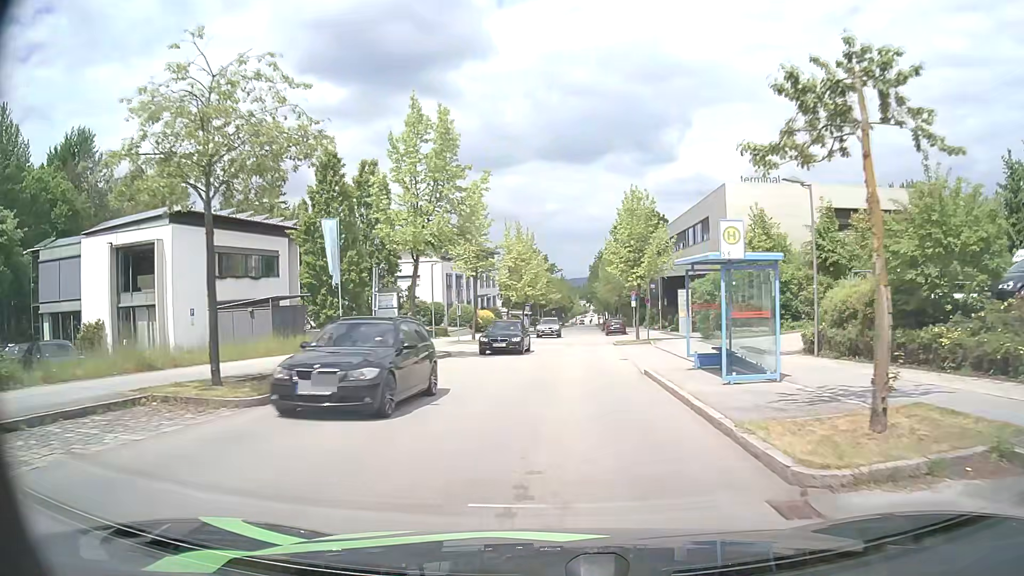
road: residential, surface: asphalt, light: Day
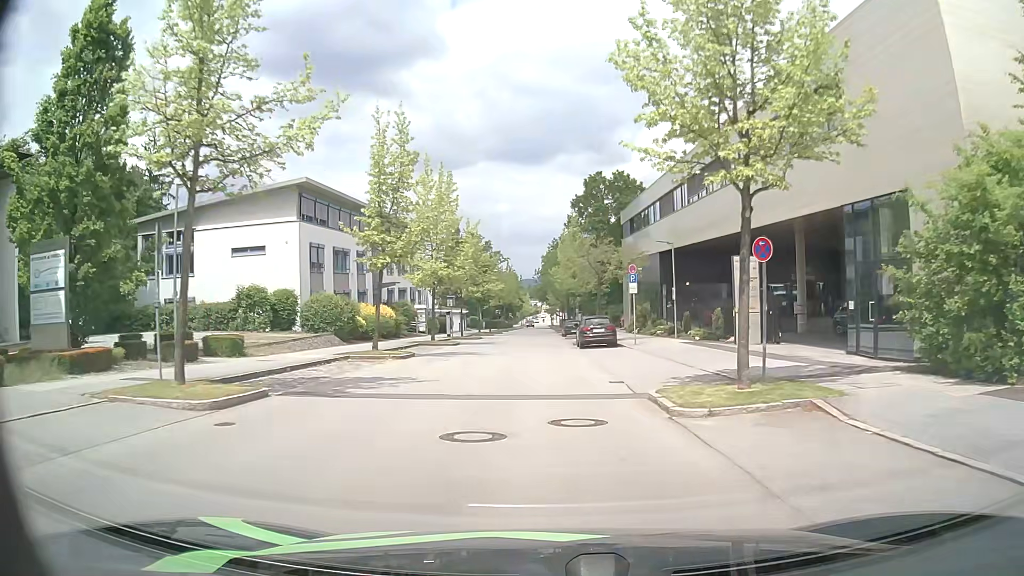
(+1.1, +28.3) m; +4°
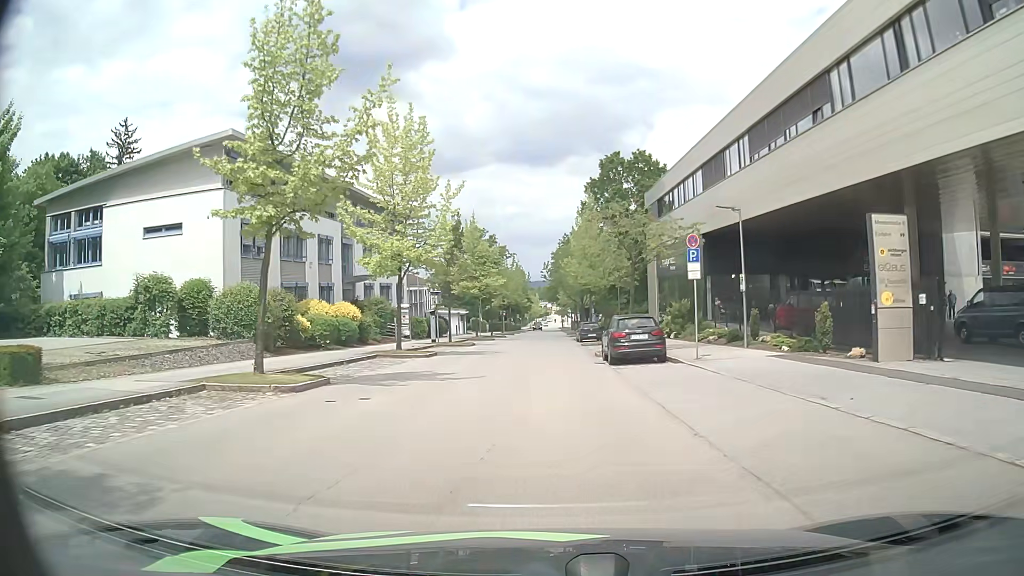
(-0.1, +11.3) m; -2°
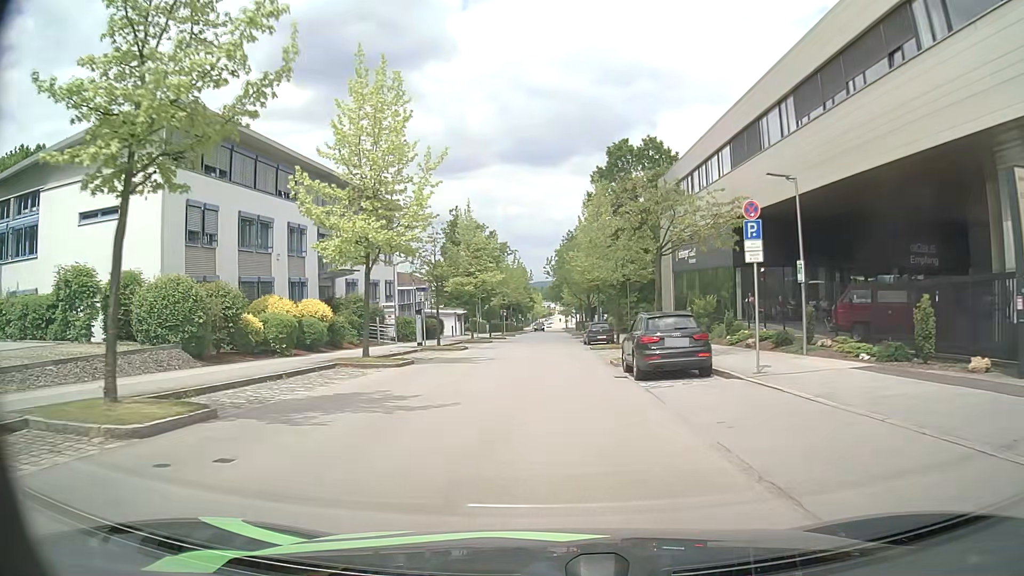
(+0.1, +5.6) m; +1°
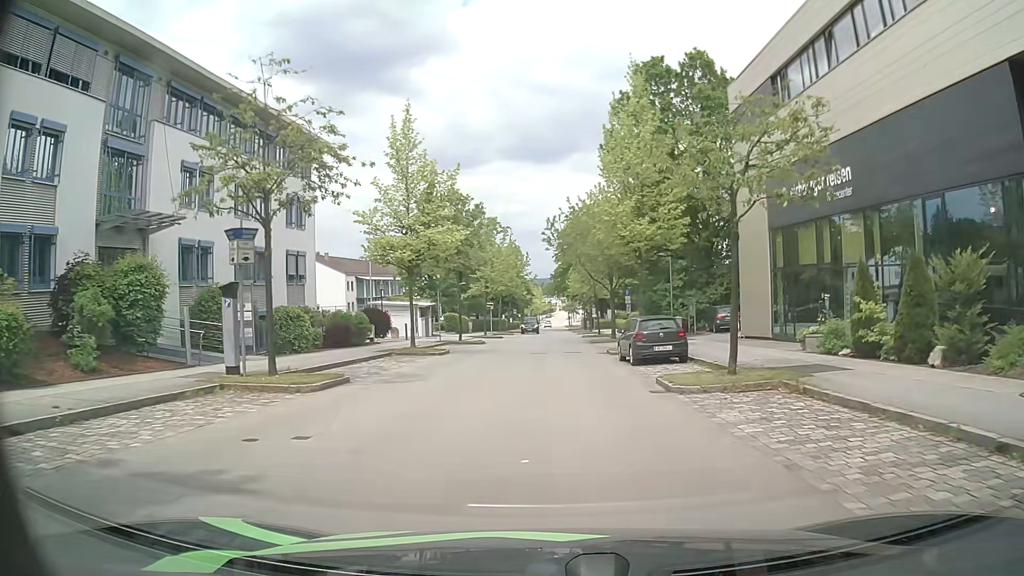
(-0.4, +22.4) m; -1°
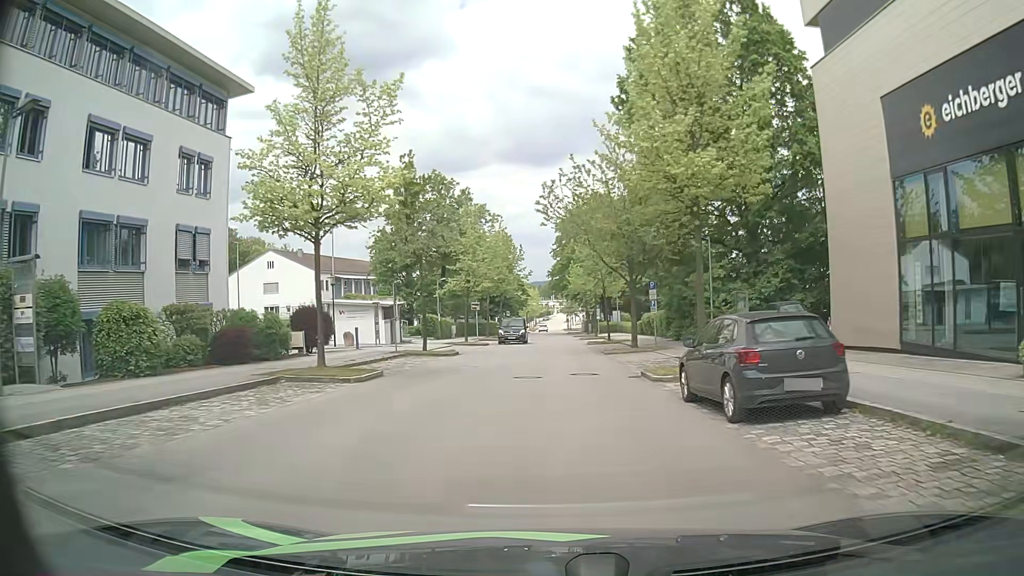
(0.0, +11.3) m; 0°
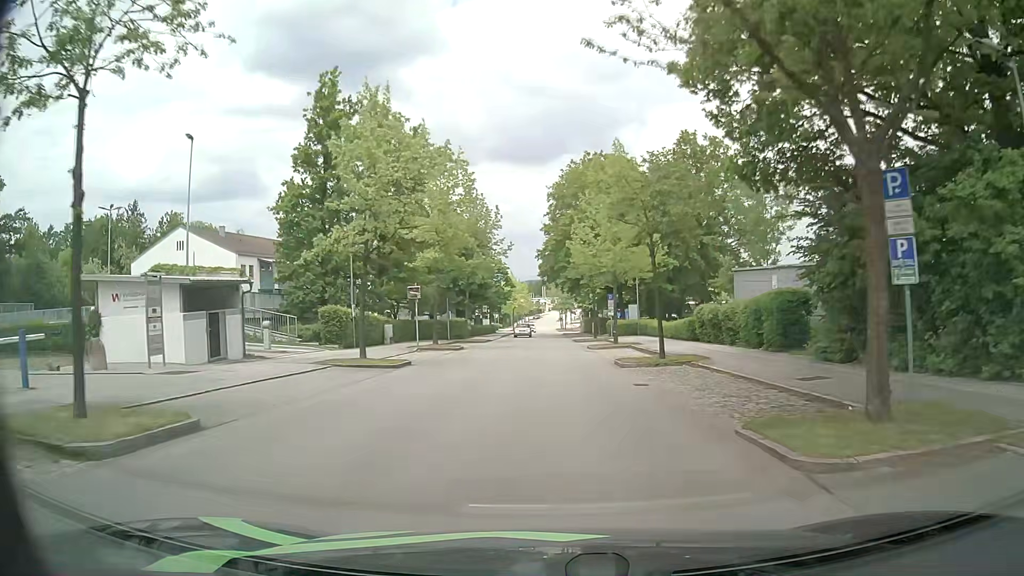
(+0.1, +23.5) m; 0°
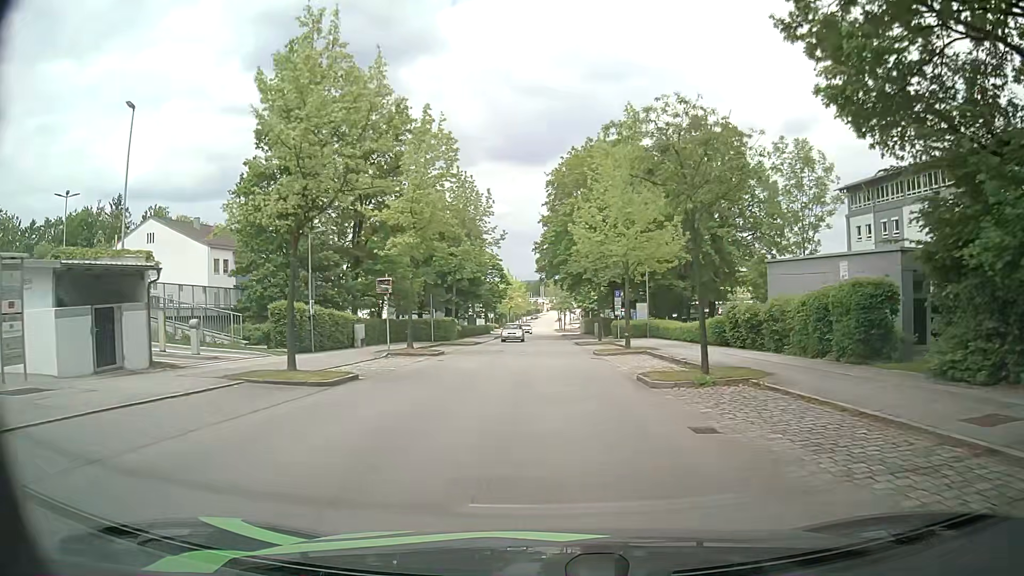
(0.0, +6.1) m; -1°
(0, +10) (0, +20) (+1, +30) (+1, +40) (+1, +50) (+1, +60) (+1, +70) (+1, +80) (+1, +90) (+1, +100) m
